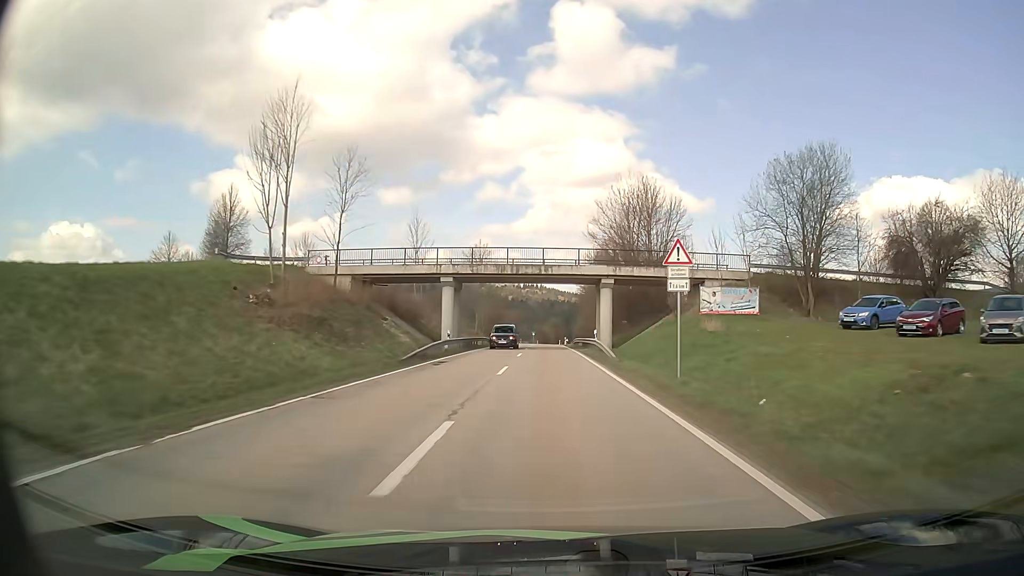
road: secondary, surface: asphalt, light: Day
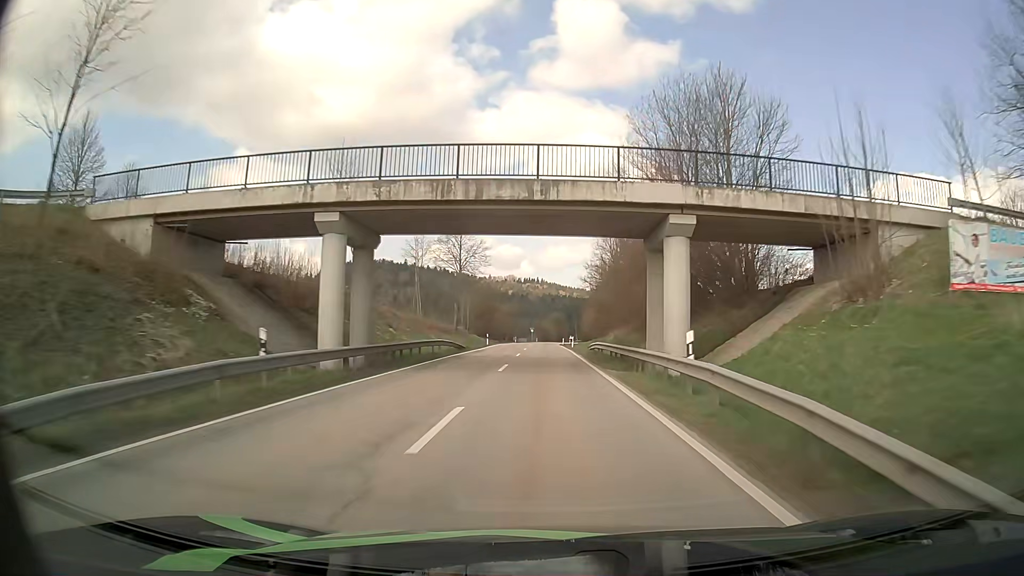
(+0.1, +25.2) m; 0°
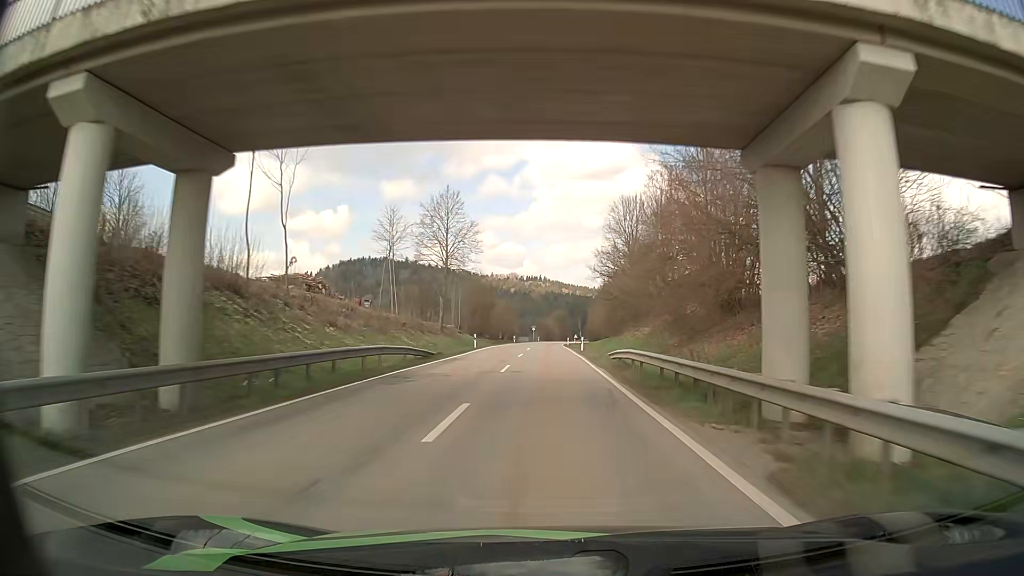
(0.0, +13.1) m; 0°
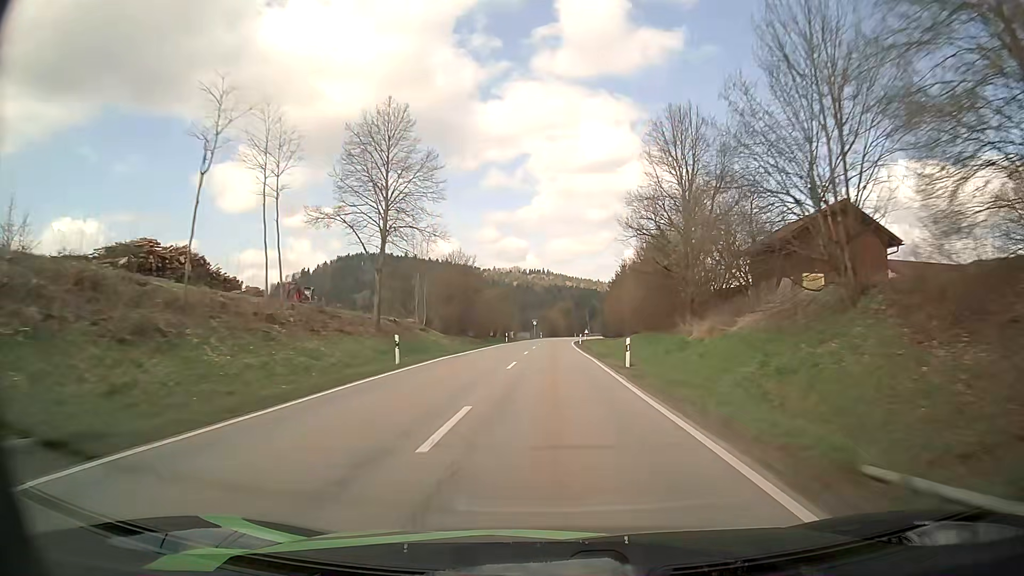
(-0.1, +27.4) m; 0°
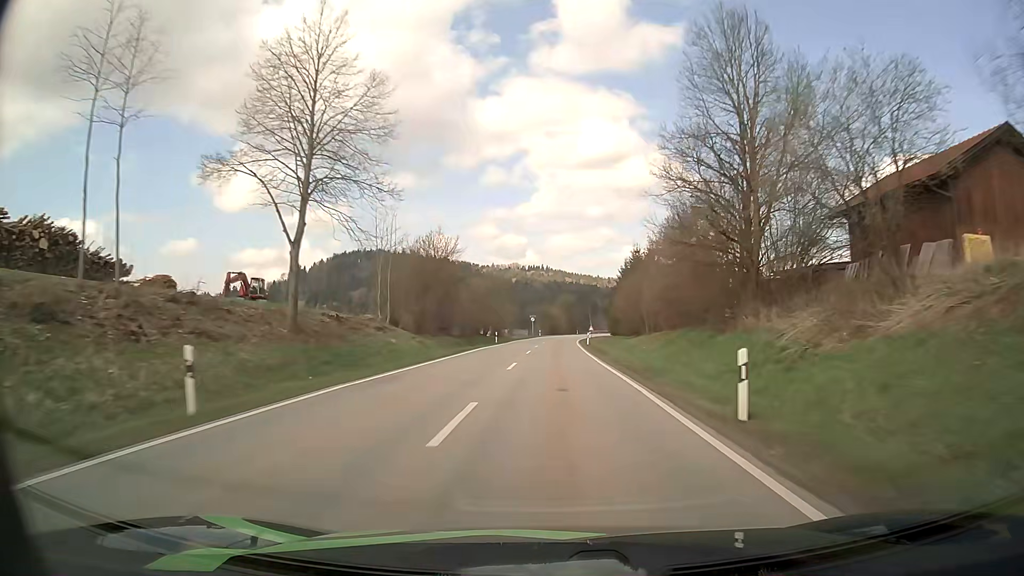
(-0.1, +14.2) m; 0°
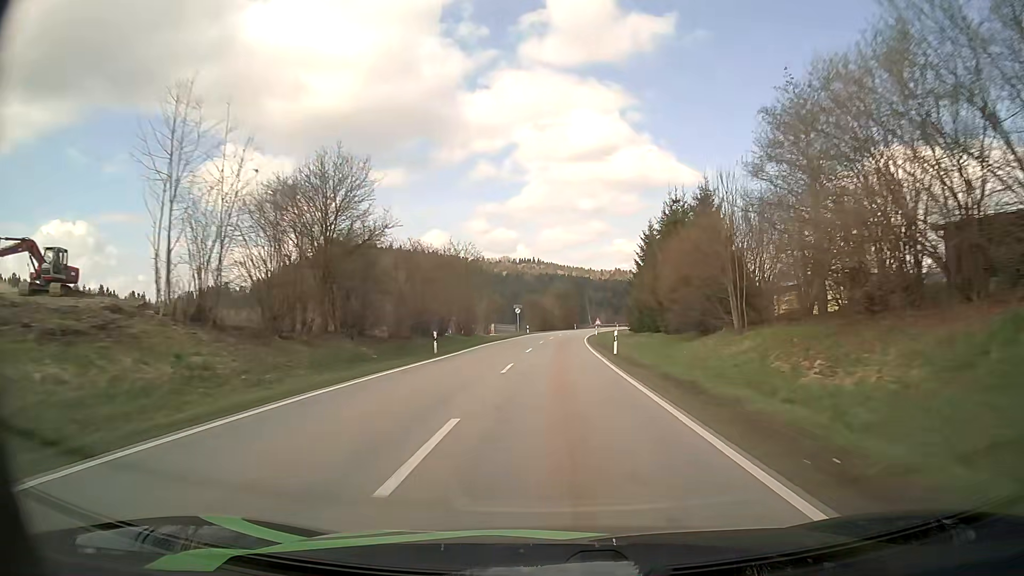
(+0.1, +28.9) m; +1°
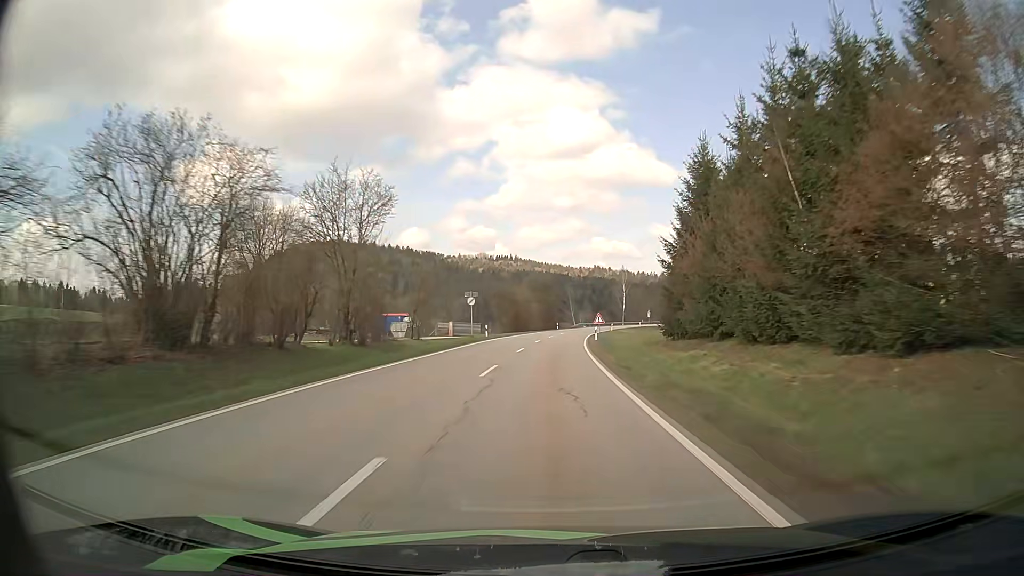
(+0.4, +29.3) m; +2°
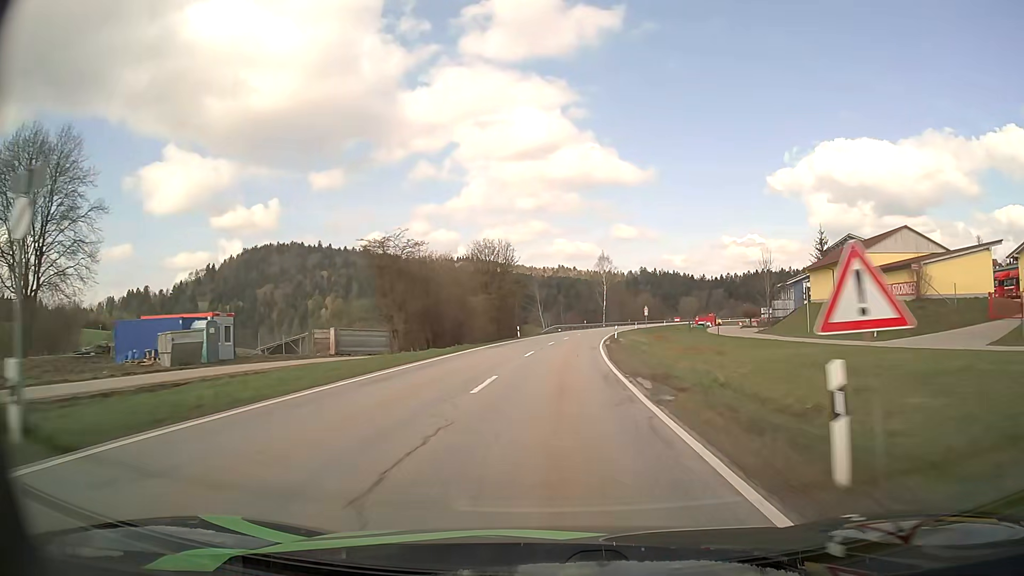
(+0.8, +43.4) m; +3°
